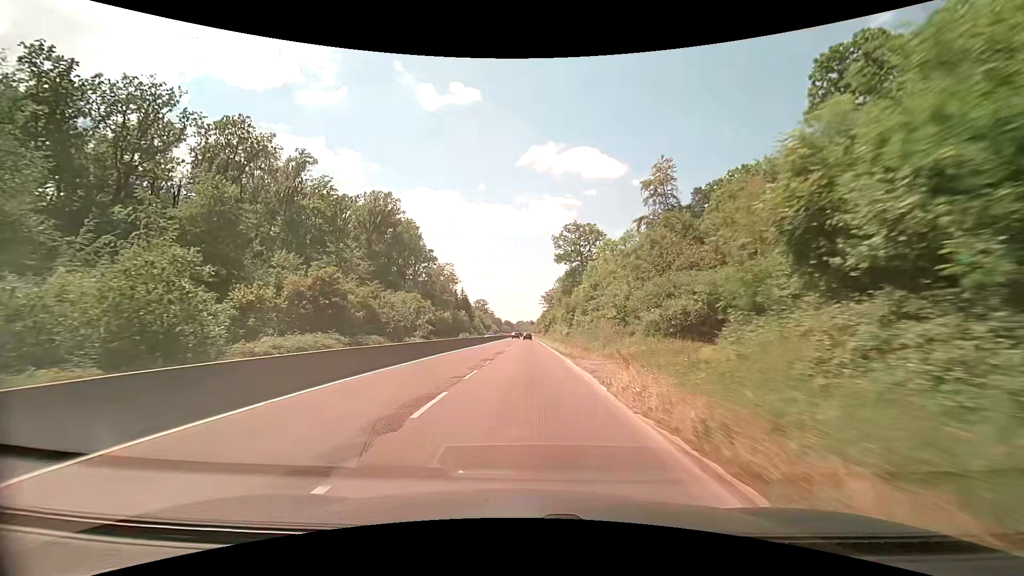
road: trunk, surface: asphalt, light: Day
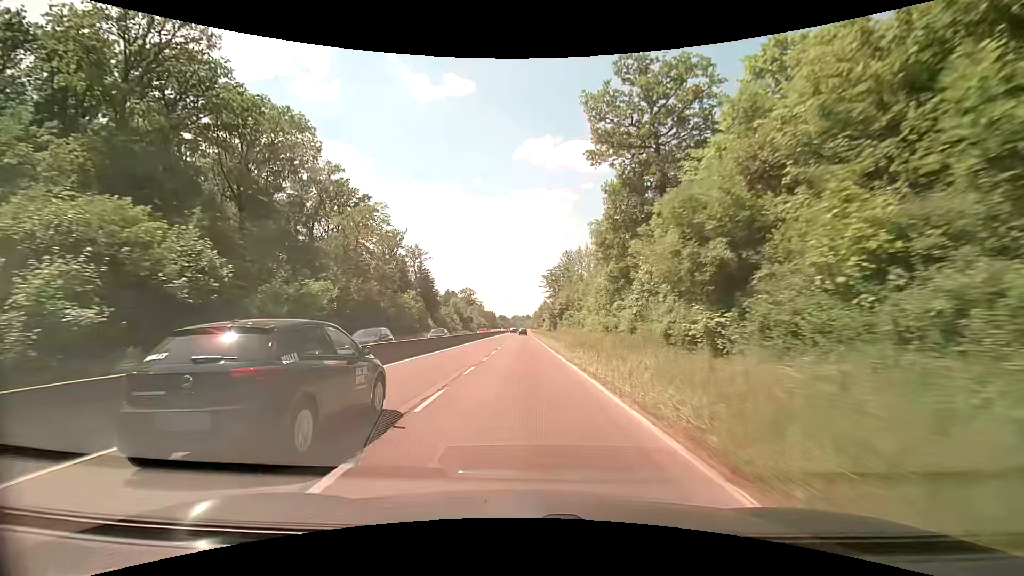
(-0.1, +54.4) m; 0°
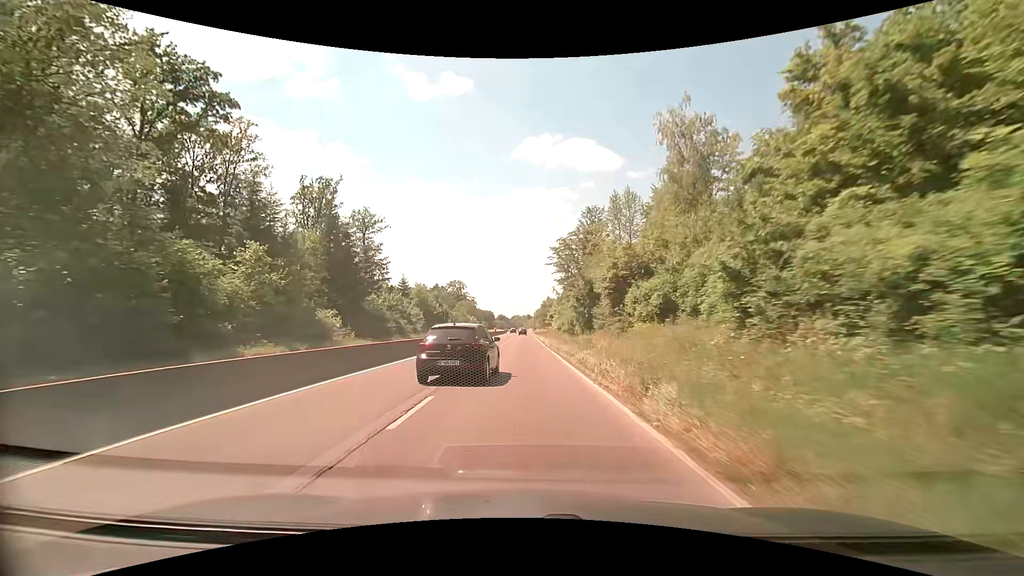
(-0.1, +44.6) m; 0°
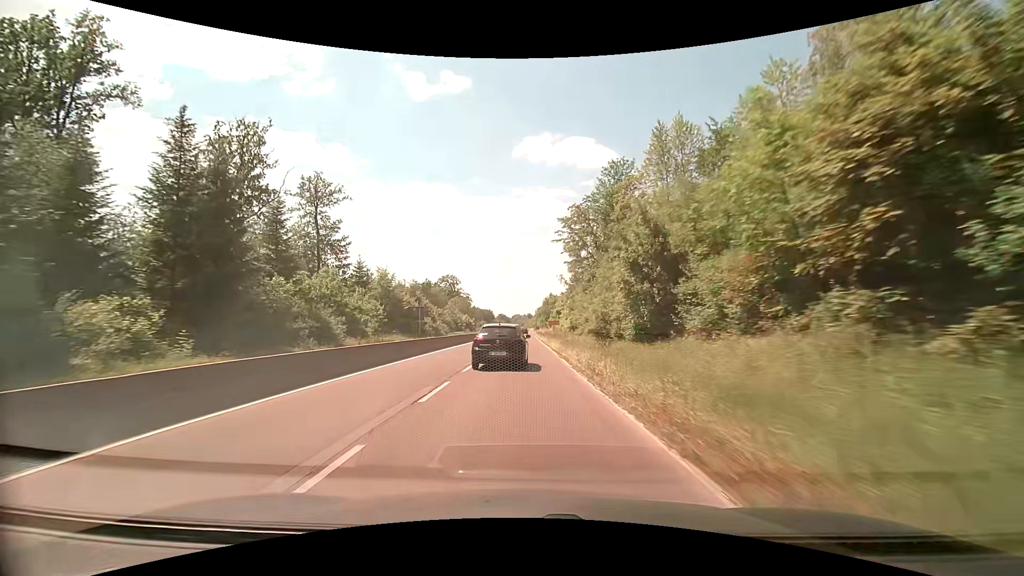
(0.0, +22.5) m; 0°
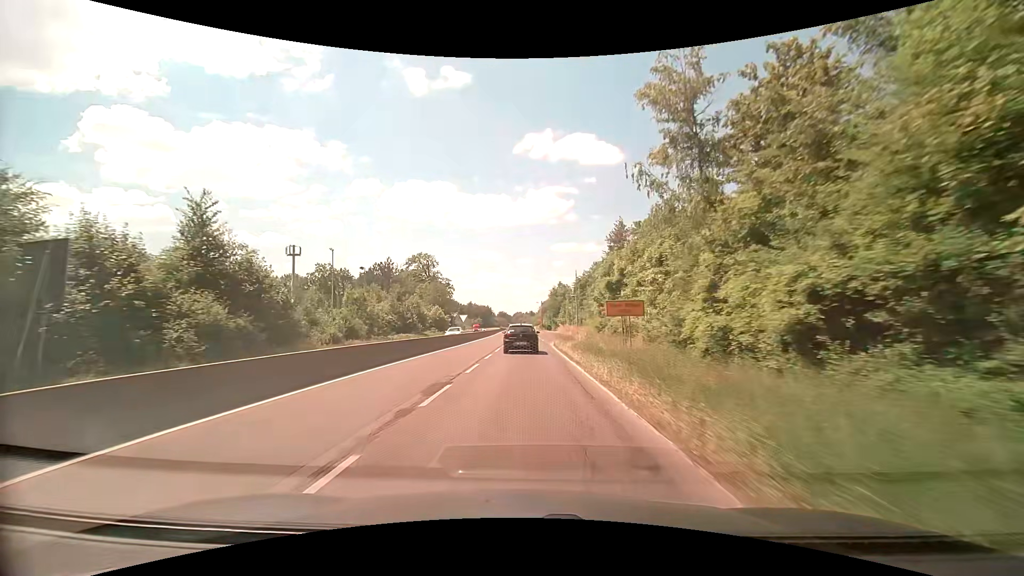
(-0.3, +56.3) m; 0°
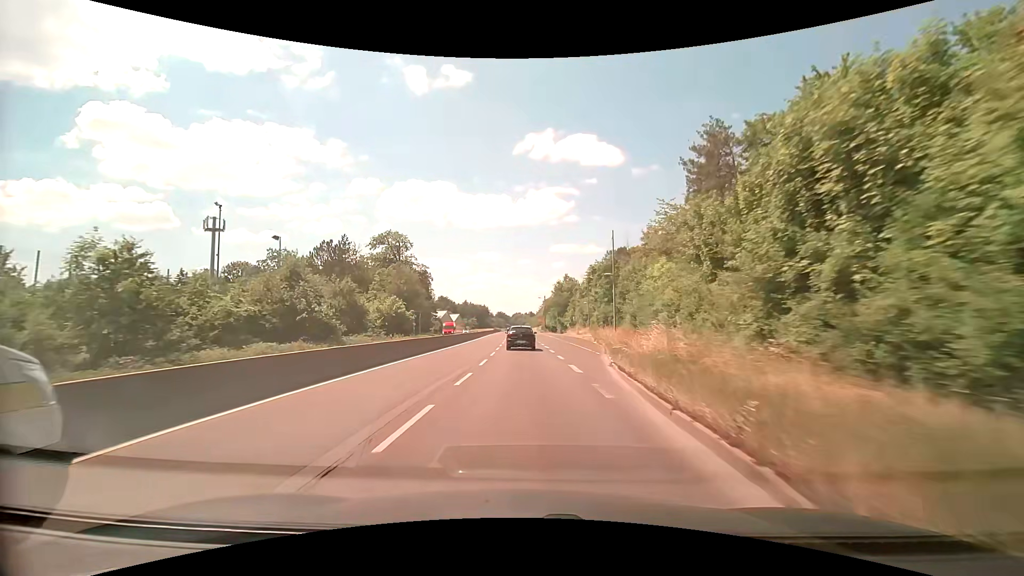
(-0.1, +33.8) m; 0°
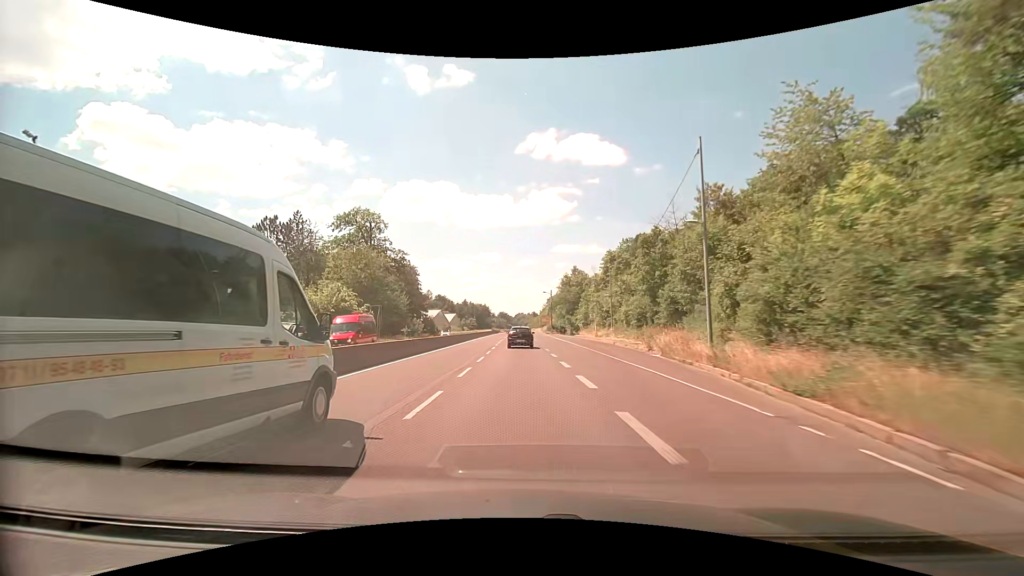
(0.0, +22.6) m; 0°
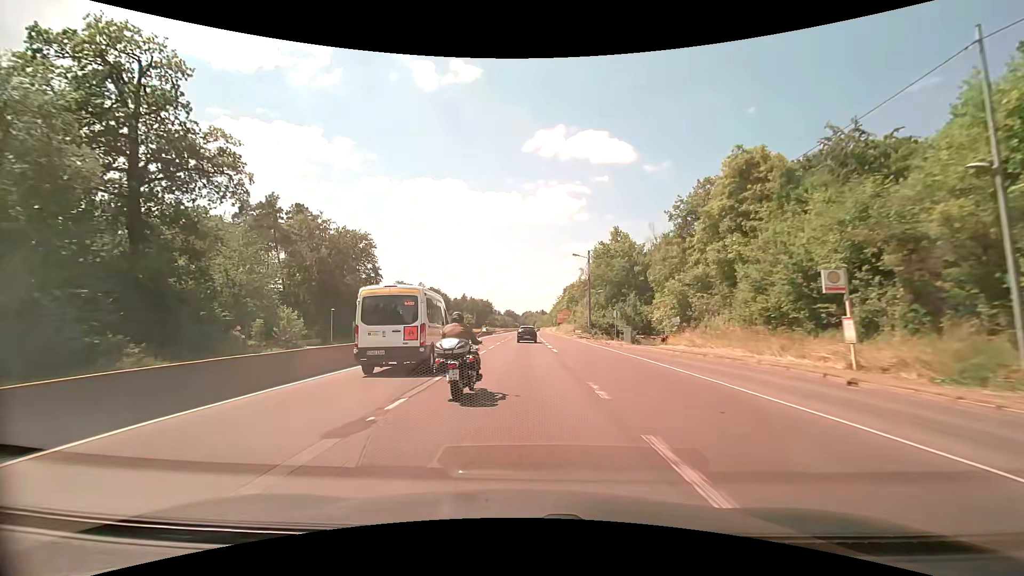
(-0.5, +56.7) m; -1°
(0, +10) (0, +20) (0, +30) (0, +40) (0, +50) (0, +60) (0, +70) (0, +80) (0, +90) (+1, +100) m
